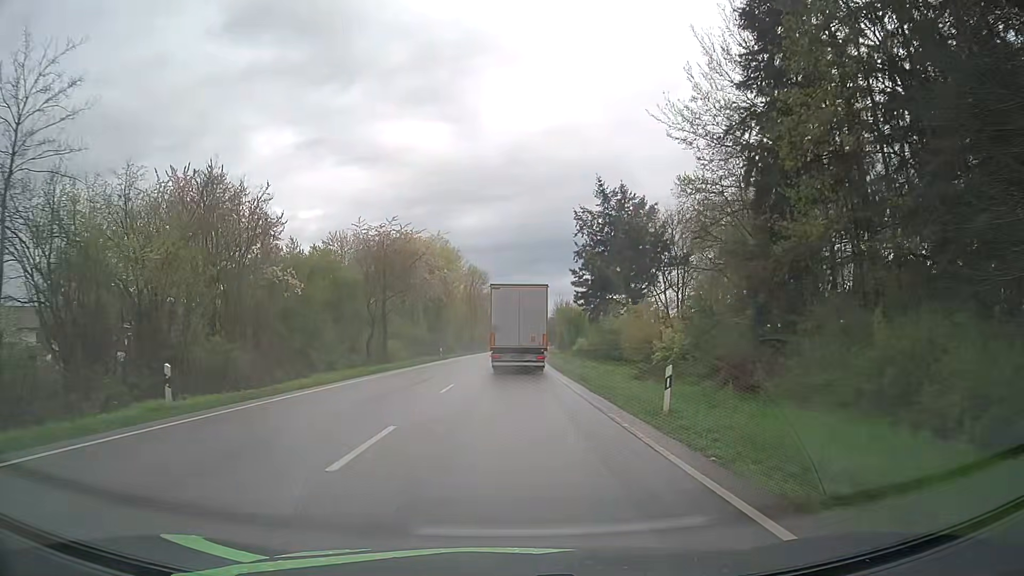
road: primary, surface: asphalt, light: Day
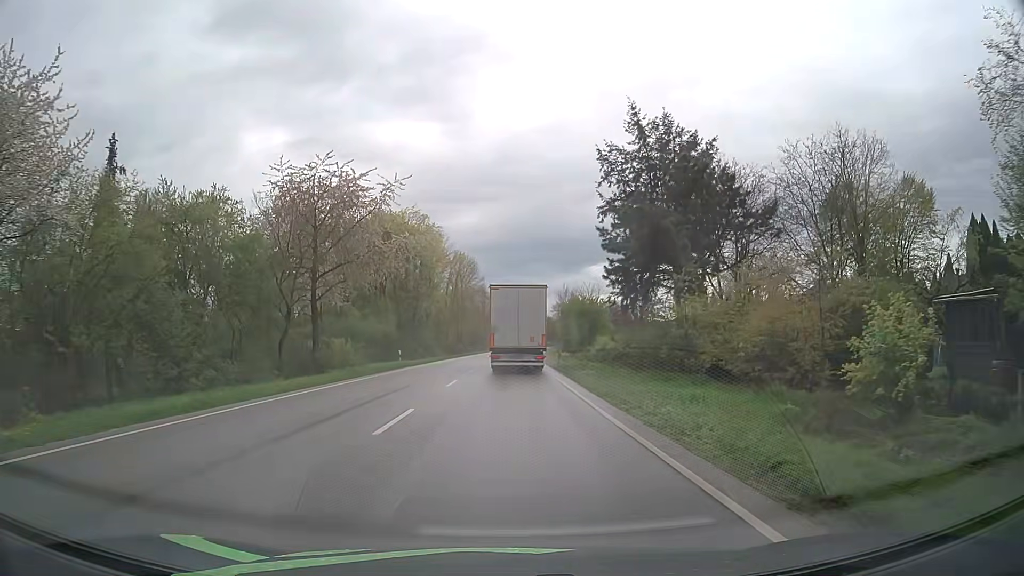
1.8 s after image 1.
(0.0, +20.7) m; 0°
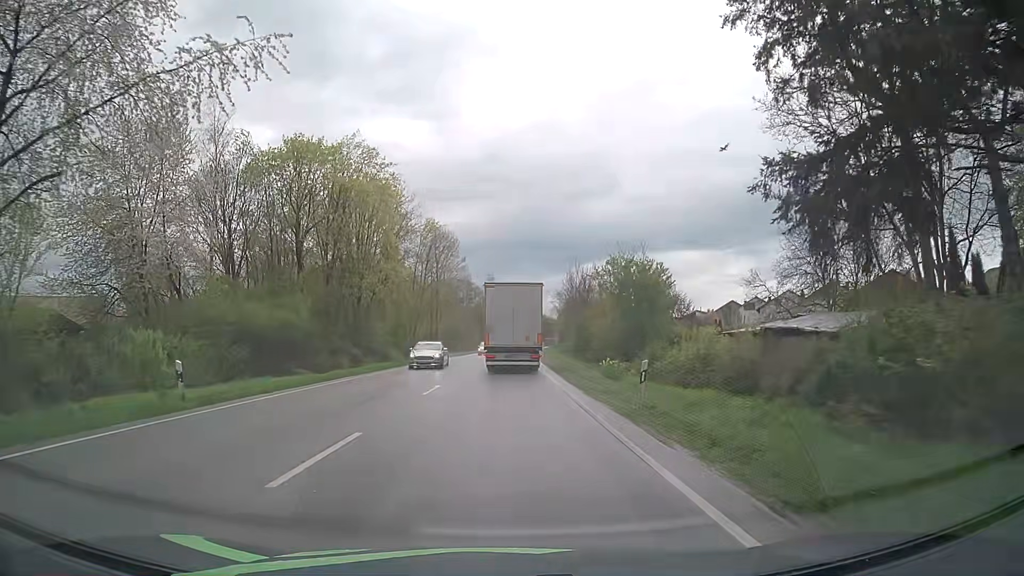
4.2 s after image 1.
(+0.5, +27.9) m; +2°
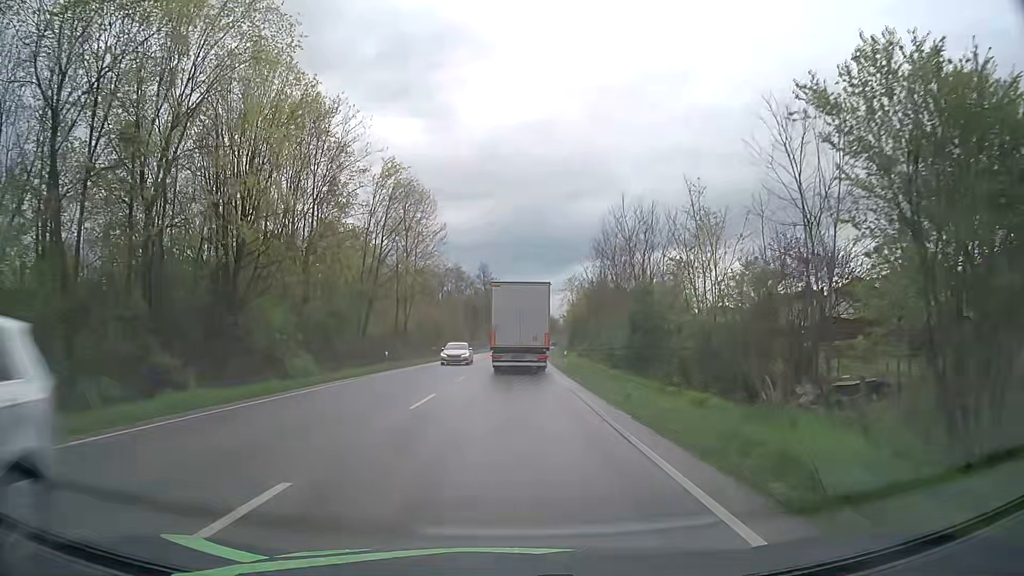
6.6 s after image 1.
(0.0, +27.7) m; 0°
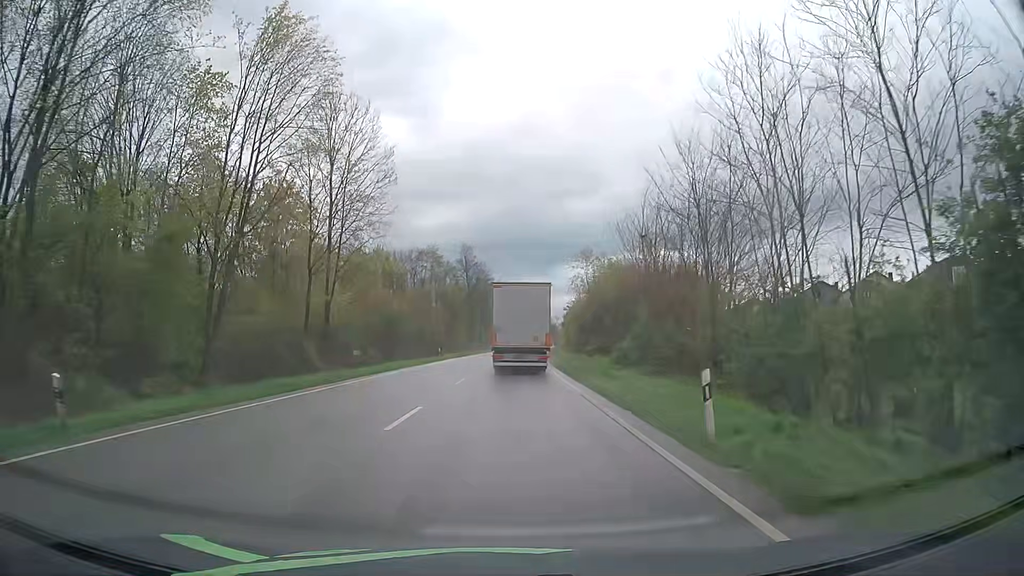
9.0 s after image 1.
(+0.2, +27.5) m; +1°
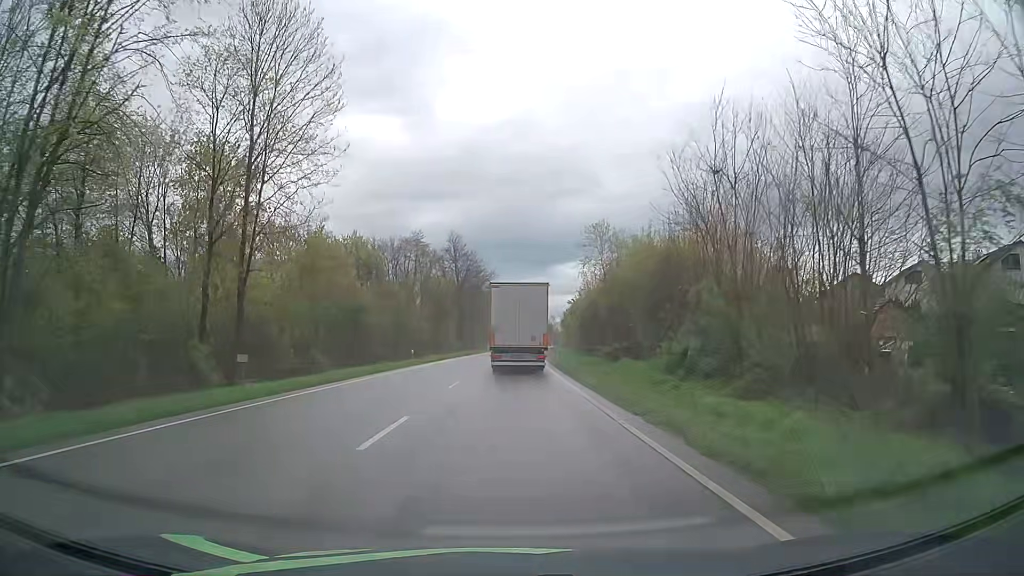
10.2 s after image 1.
(0.0, +13.8) m; 0°
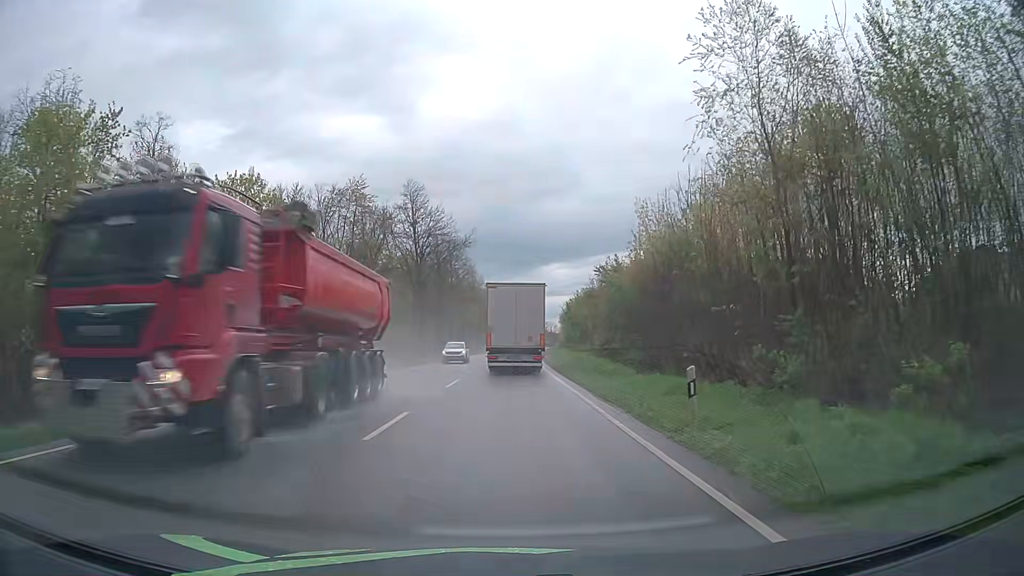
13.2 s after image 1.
(+0.3, +34.5) m; +1°
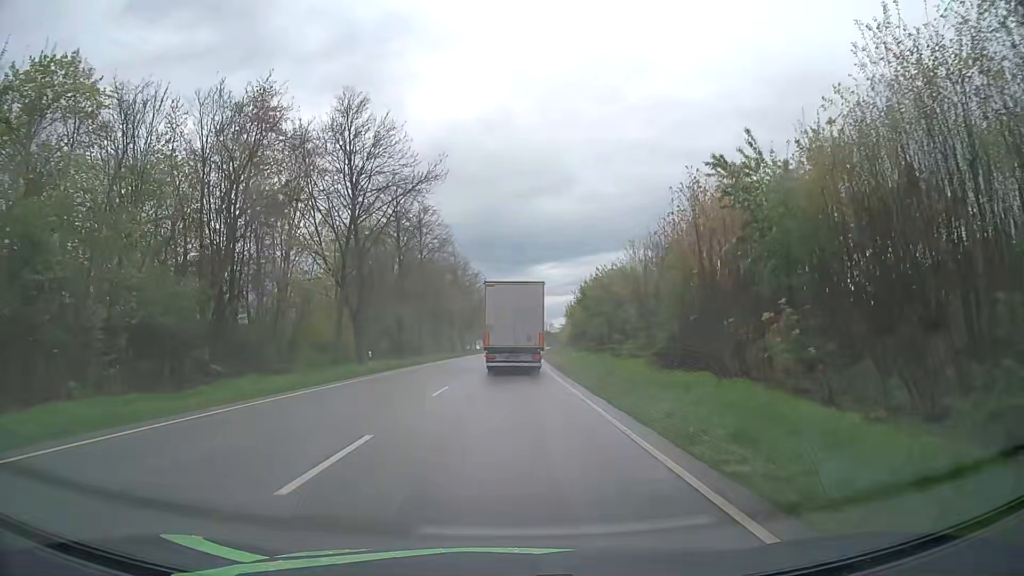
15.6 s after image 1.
(+0.3, +27.5) m; +1°
(0, +10) (0, +20) (0, +30) (0, +40) (+1, +50) (+1, +60) (+1, +70) (+2, +80) (+2, +90) (+3, +100) m
